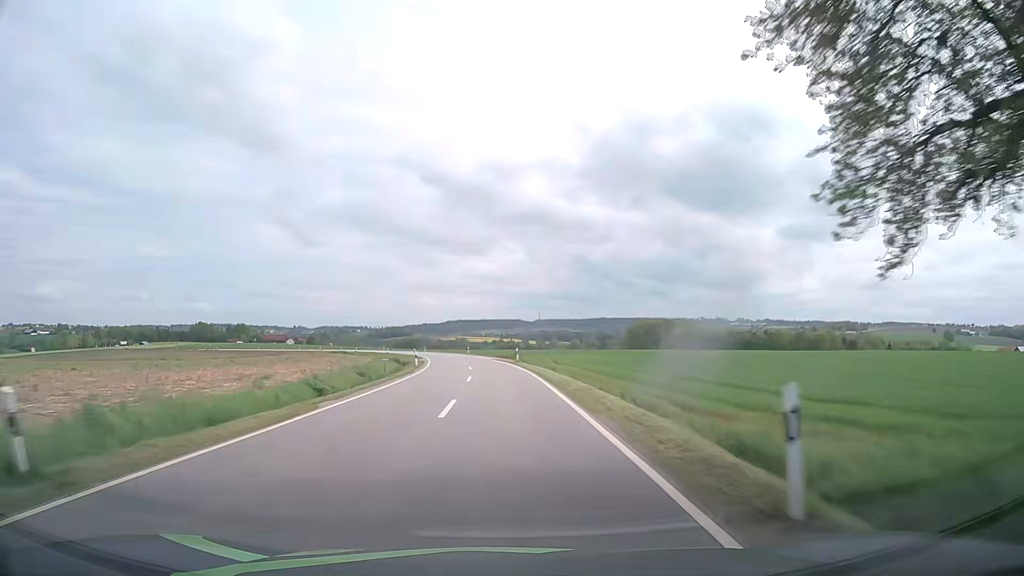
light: Day
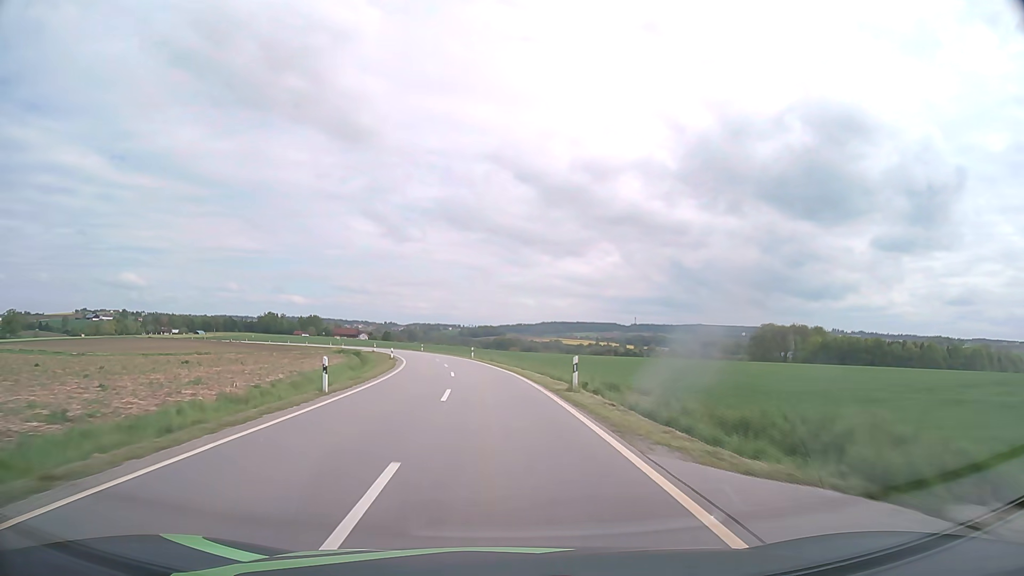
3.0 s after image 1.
(-3.9, +70.0) m; -8°
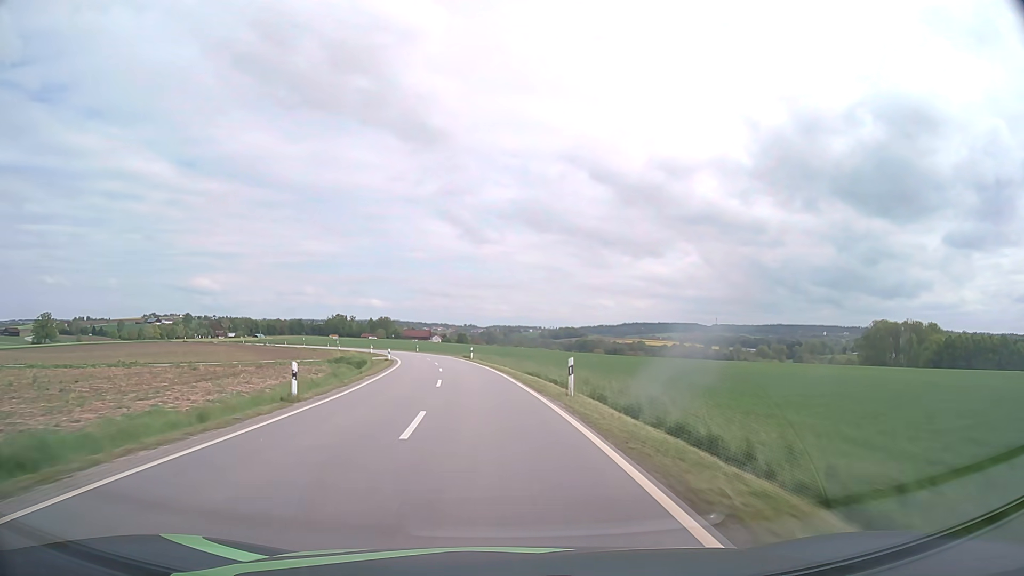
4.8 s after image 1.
(-2.4, +42.8) m; -7°
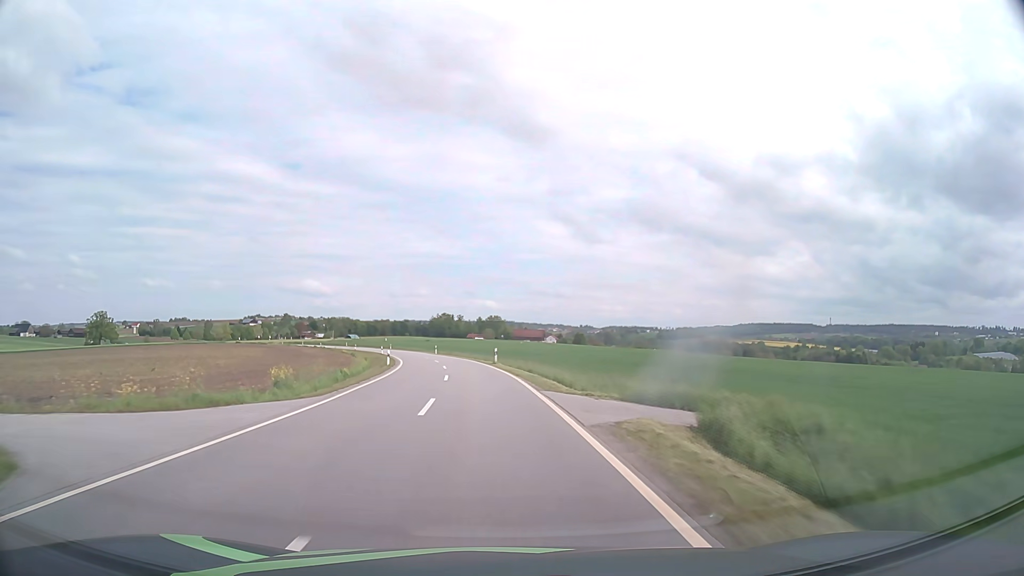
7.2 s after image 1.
(-5.0, +57.7) m; -10°
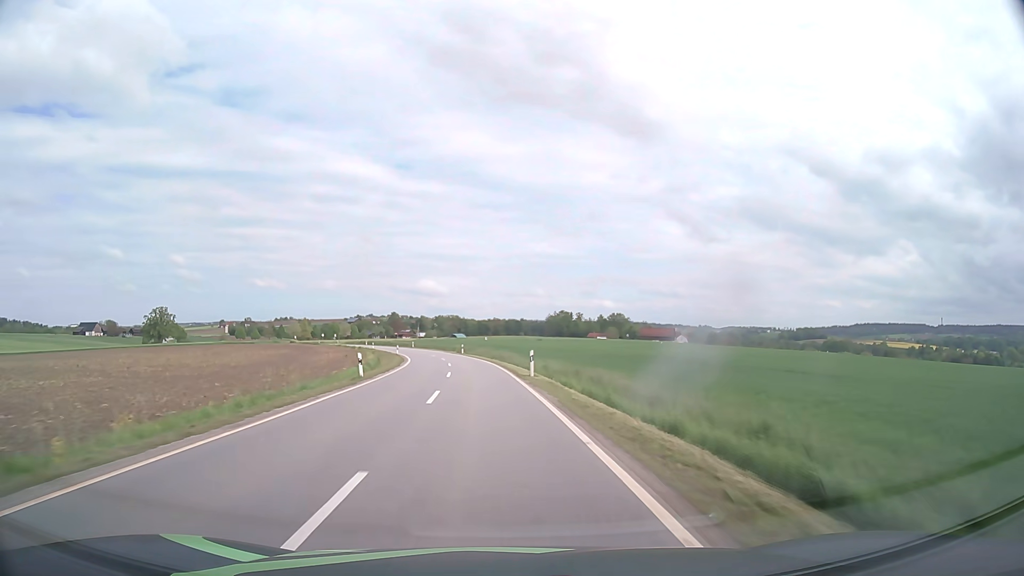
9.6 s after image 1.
(-5.0, +58.5) m; -10°
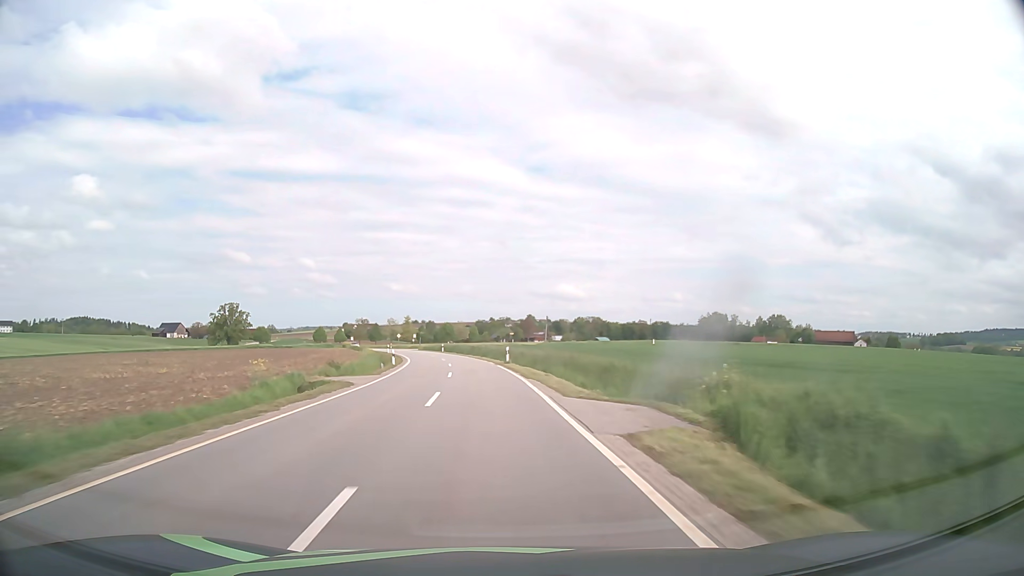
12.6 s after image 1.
(-7.4, +73.7) m; -12°
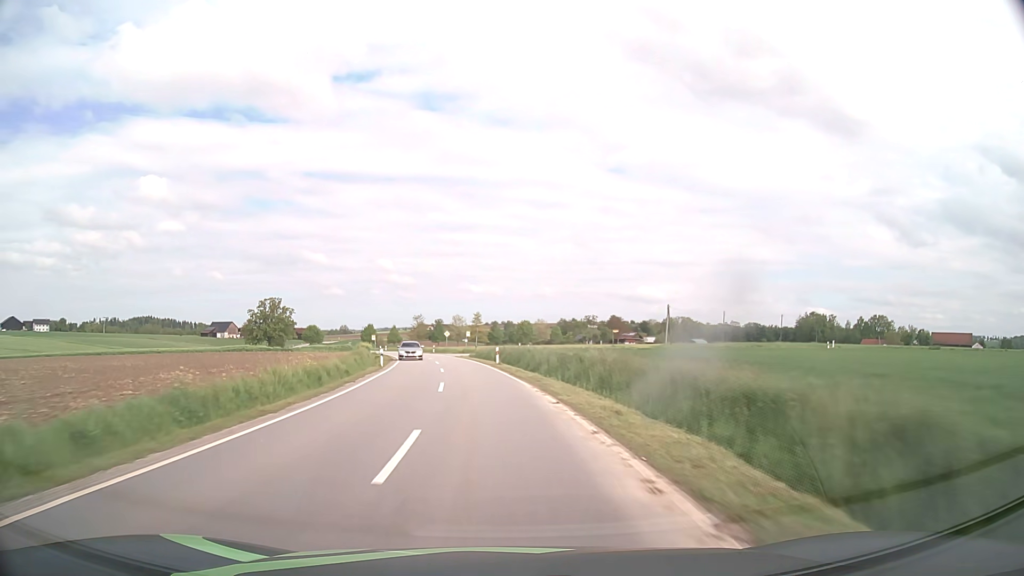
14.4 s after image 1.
(-2.6, +44.5) m; -7°
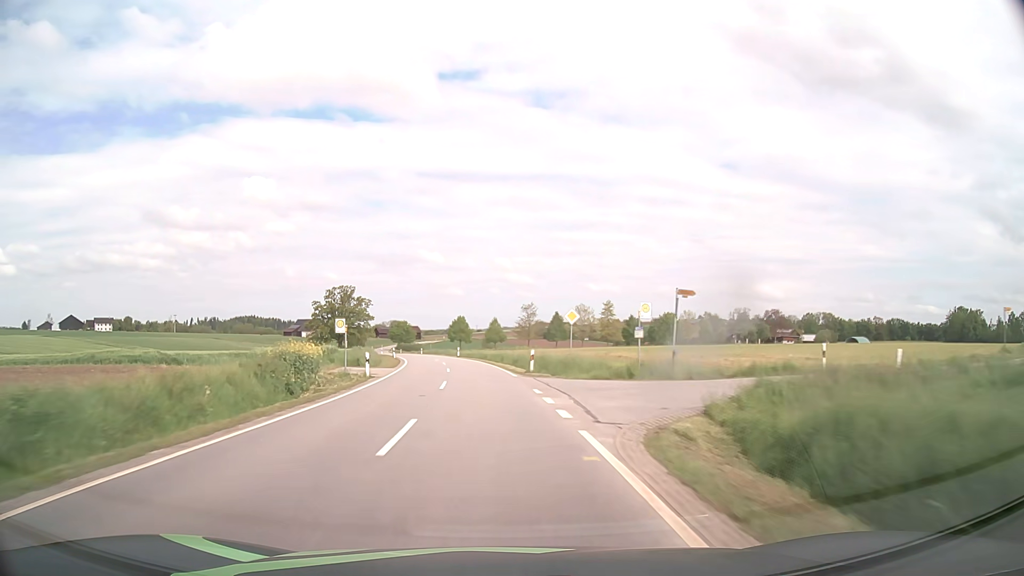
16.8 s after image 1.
(-5.5, +59.2) m; -10°
(0, +10) (-1, +20) (-1, +30) (-2, +40) (-3, +50) (-5, +60) (-7, +70) (-9, +79) (-11, +89) (-13, +99) m
